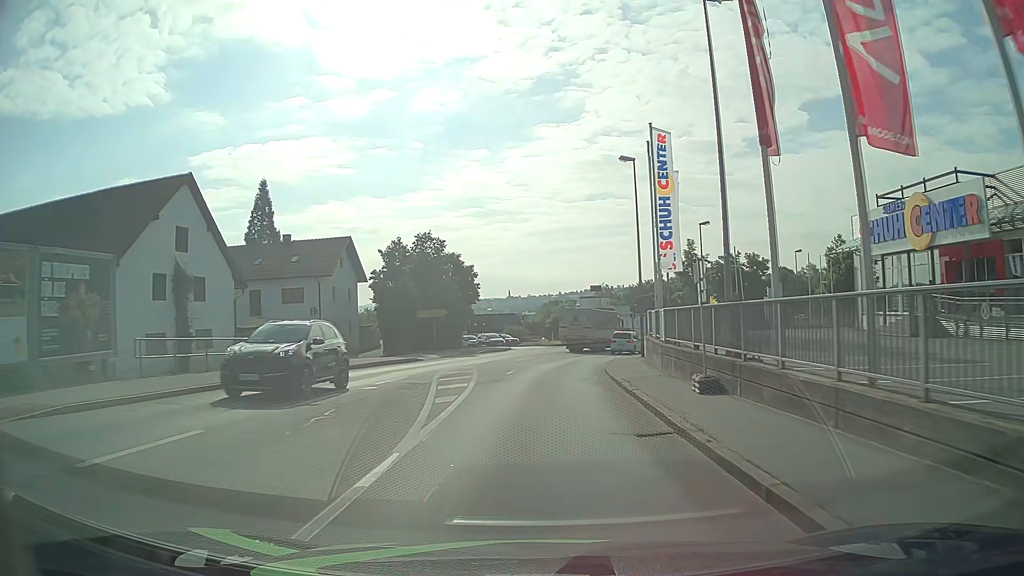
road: tertiary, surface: asphalt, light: Day
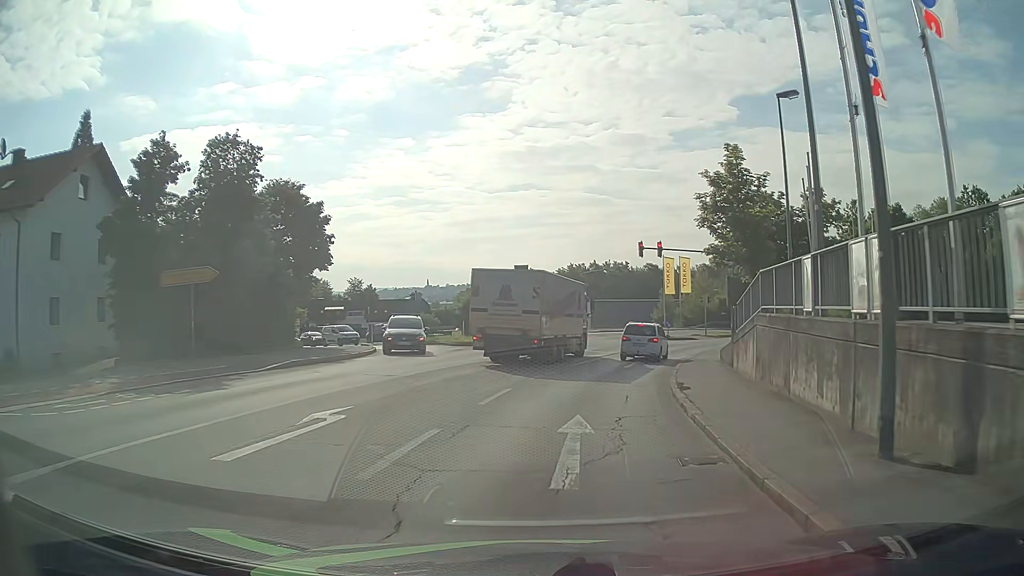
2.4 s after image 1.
(+1.0, +27.6) m; +6°
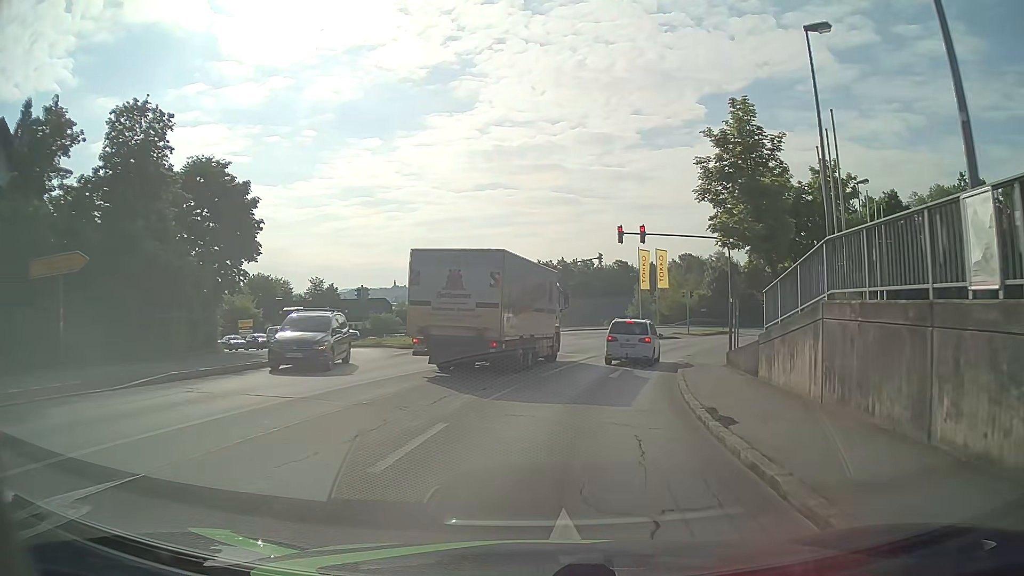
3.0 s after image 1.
(+0.2, +5.5) m; +3°
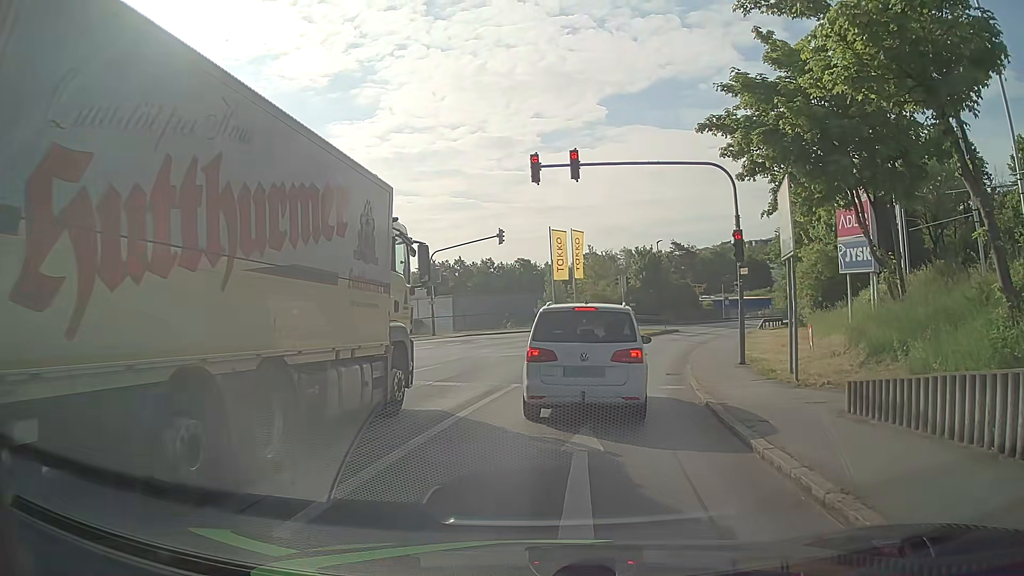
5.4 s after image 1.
(+1.1, +14.1) m; +8°
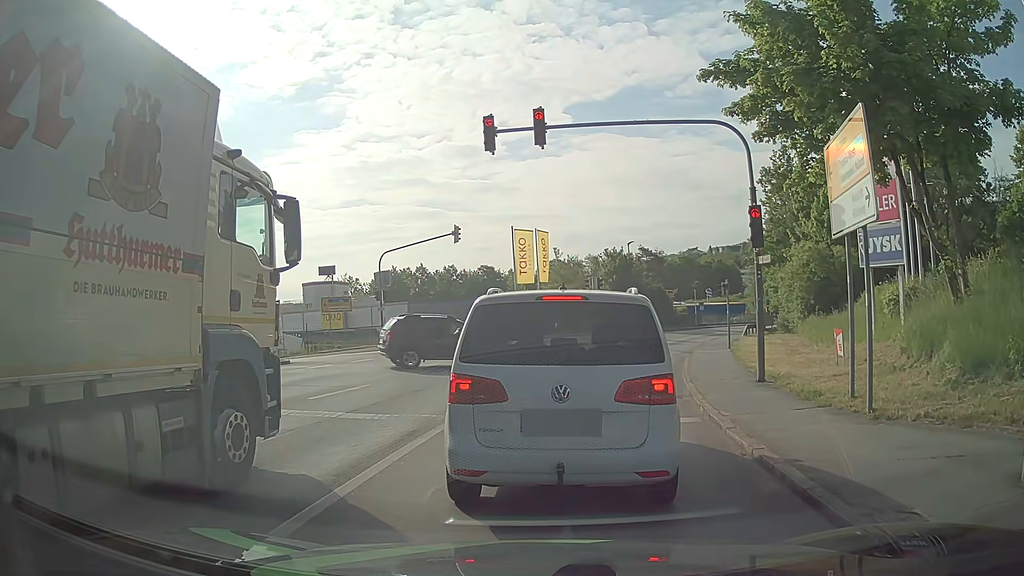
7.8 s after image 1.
(+0.1, +4.1) m; +2°
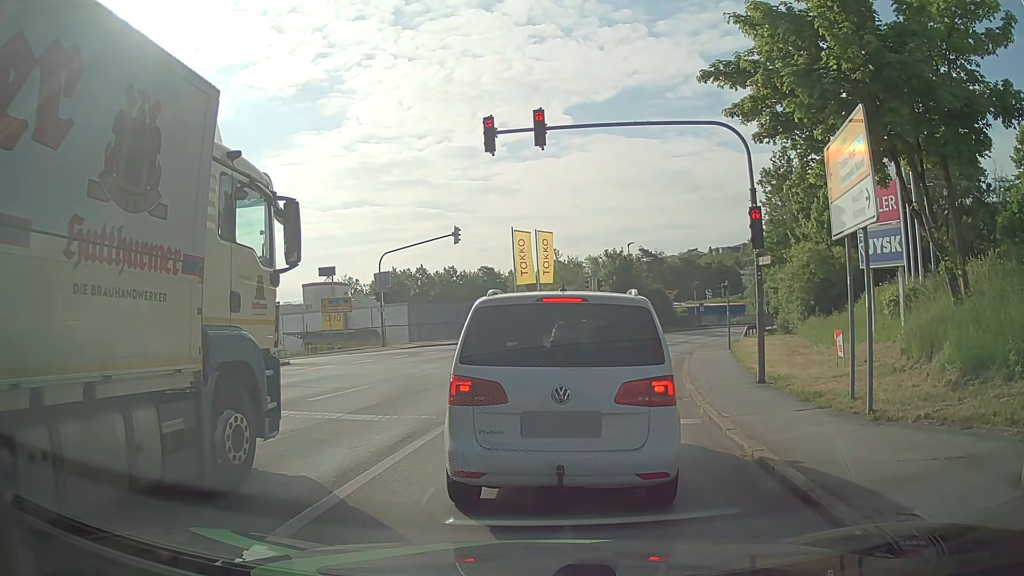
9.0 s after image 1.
(0.0, +0.1) m; 0°
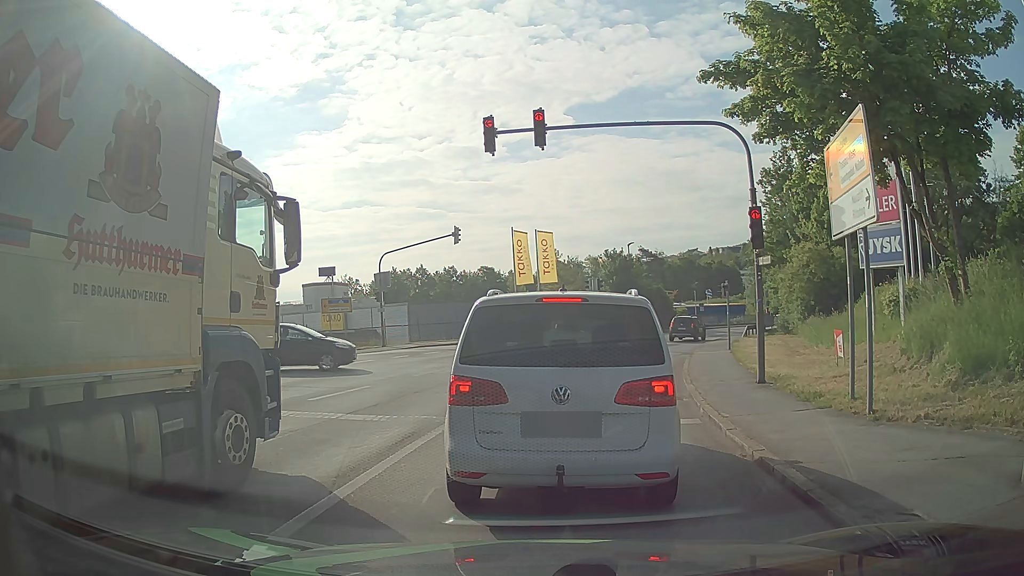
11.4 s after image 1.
(0.0, 0.0) m; 0°
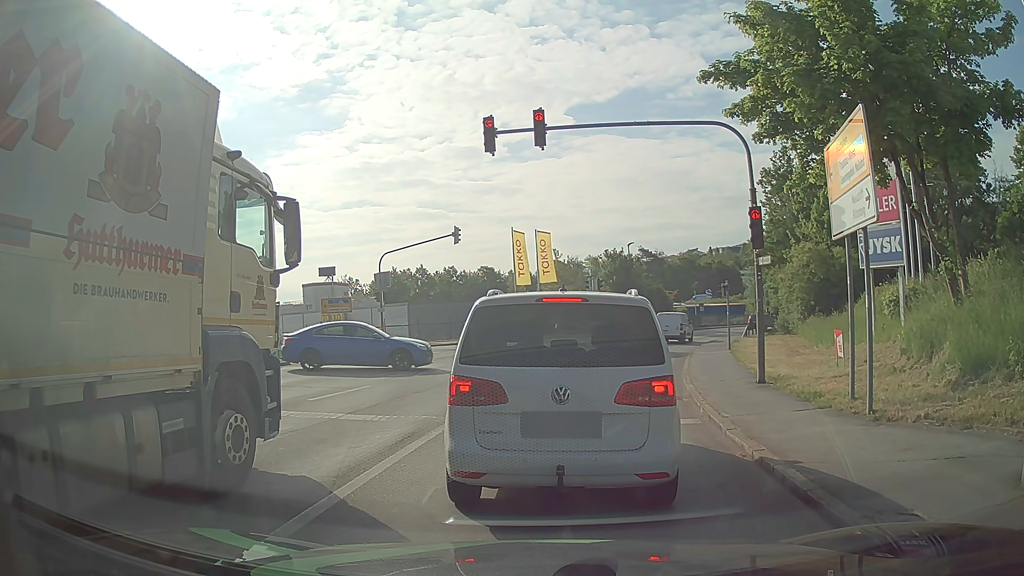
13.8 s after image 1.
(0.0, 0.0) m; 0°
